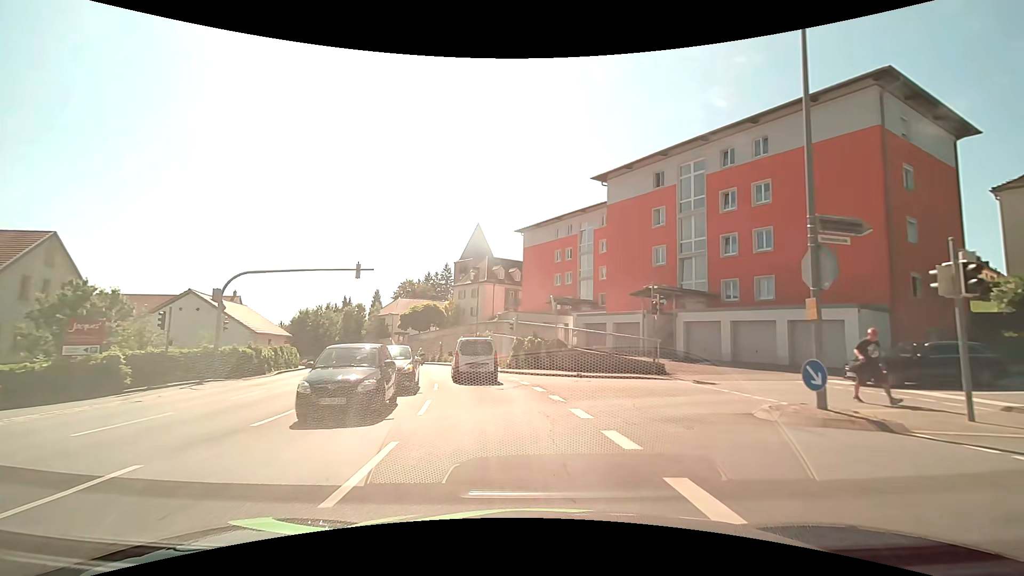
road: tertiary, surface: asphalt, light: Day
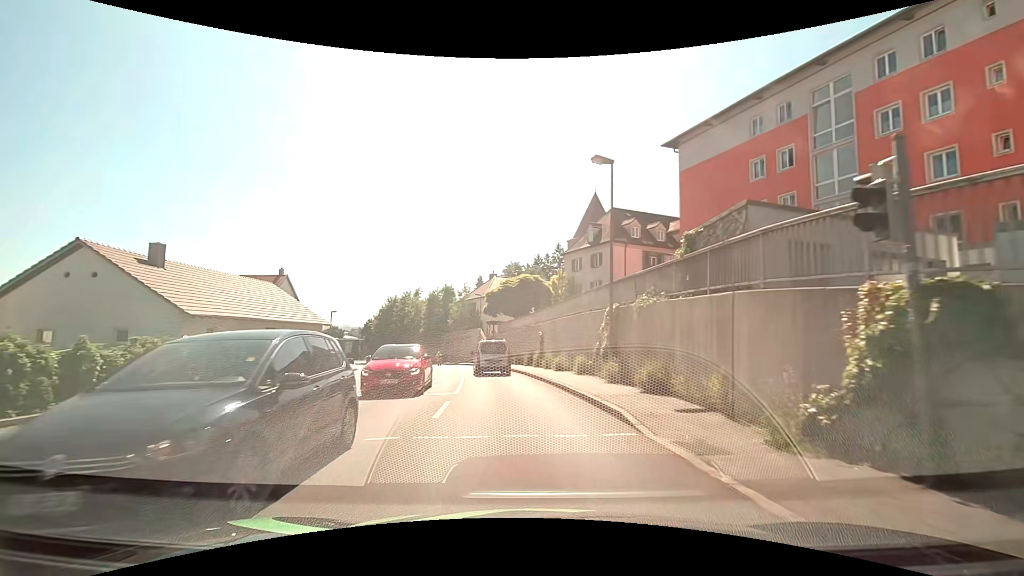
(-2.9, +25.2) m; -14°
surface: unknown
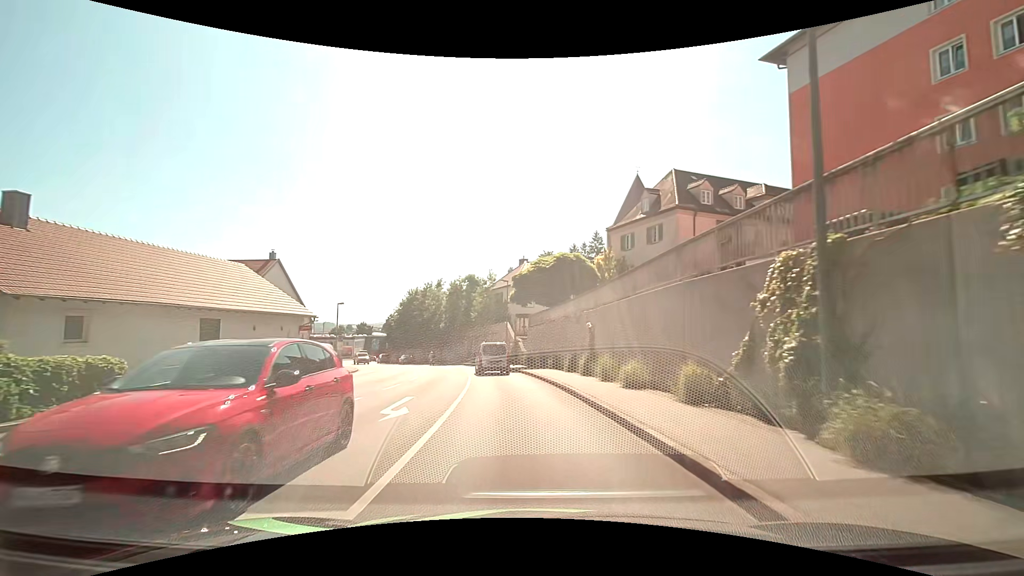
(-0.3, +10.9) m; -4°
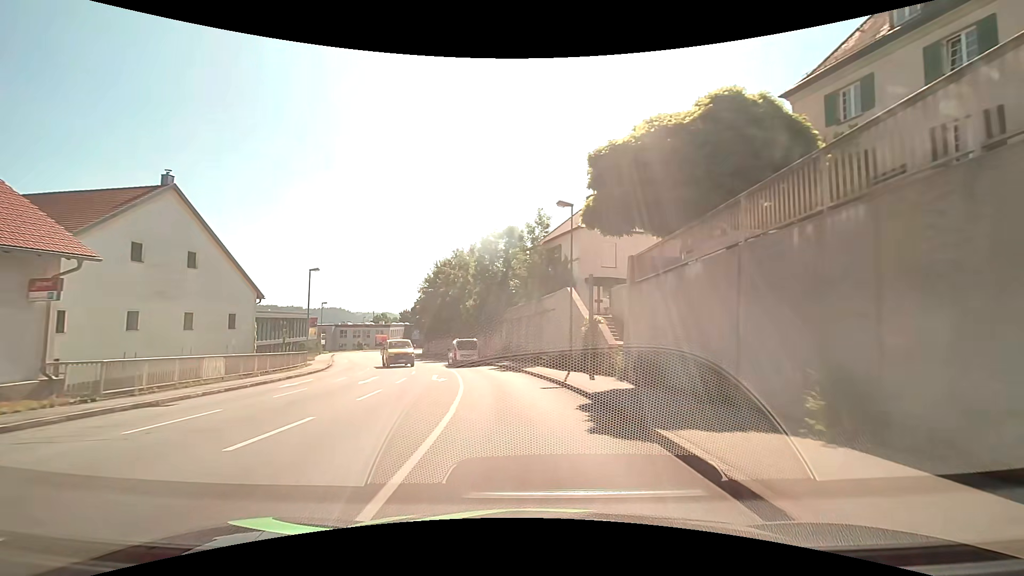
(-1.4, +23.3) m; -6°
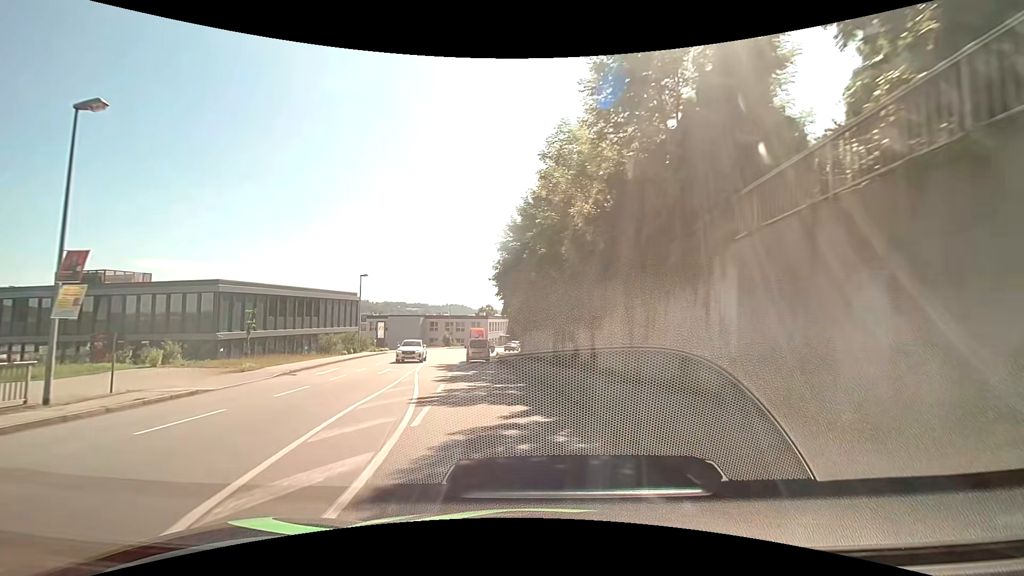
(-3.5, +31.3) m; -14°
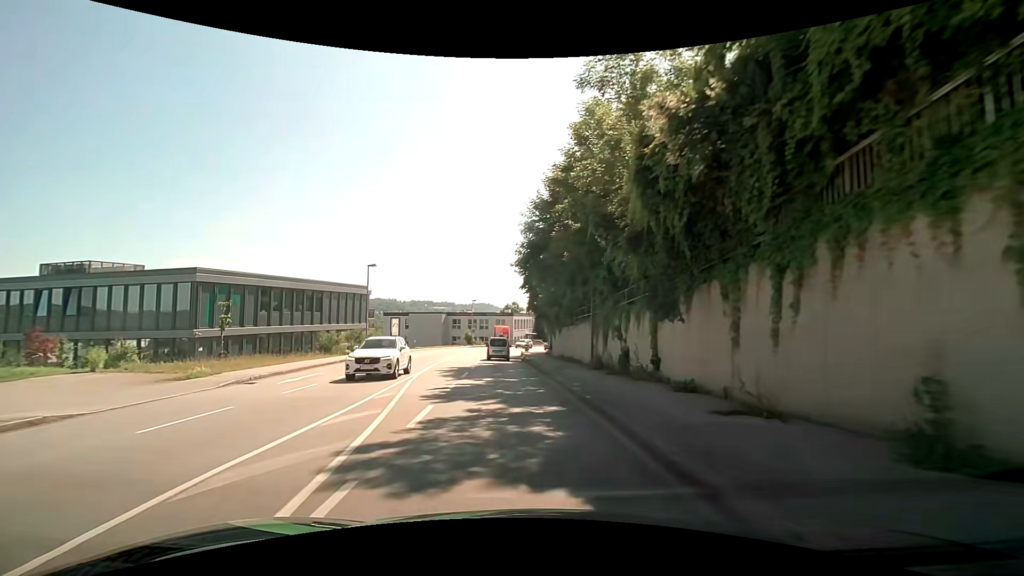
(-0.2, +6.4) m; -3°
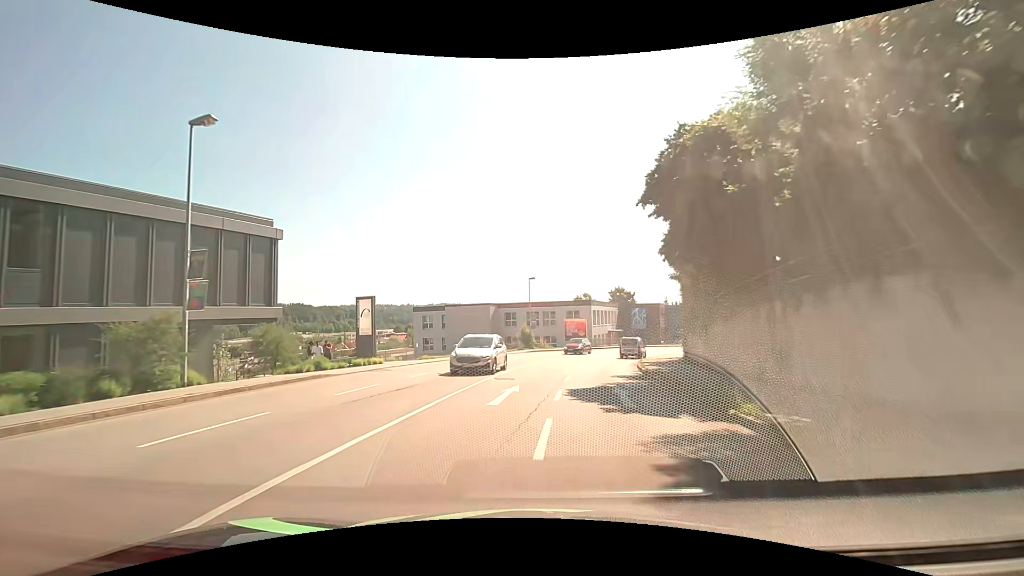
(-3.1, +32.3) m; -8°
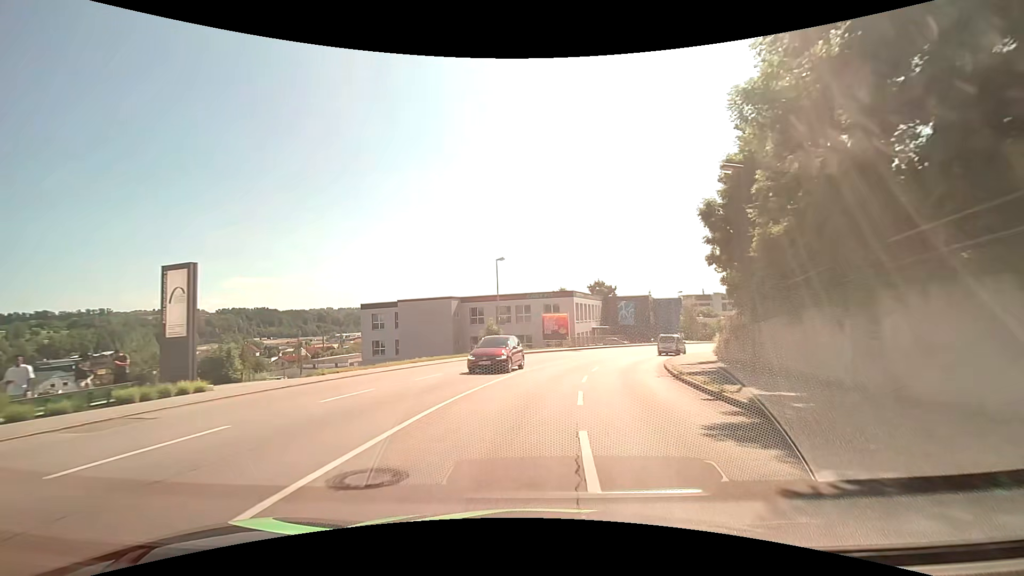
(+0.4, +13.2) m; +3°
(0, +10) (+1, +20) (+3, +30) (+6, +39) (+10, +48) (+16, +57) (+22, +65) (+29, +72) (+36, +78) (+45, +84) m
